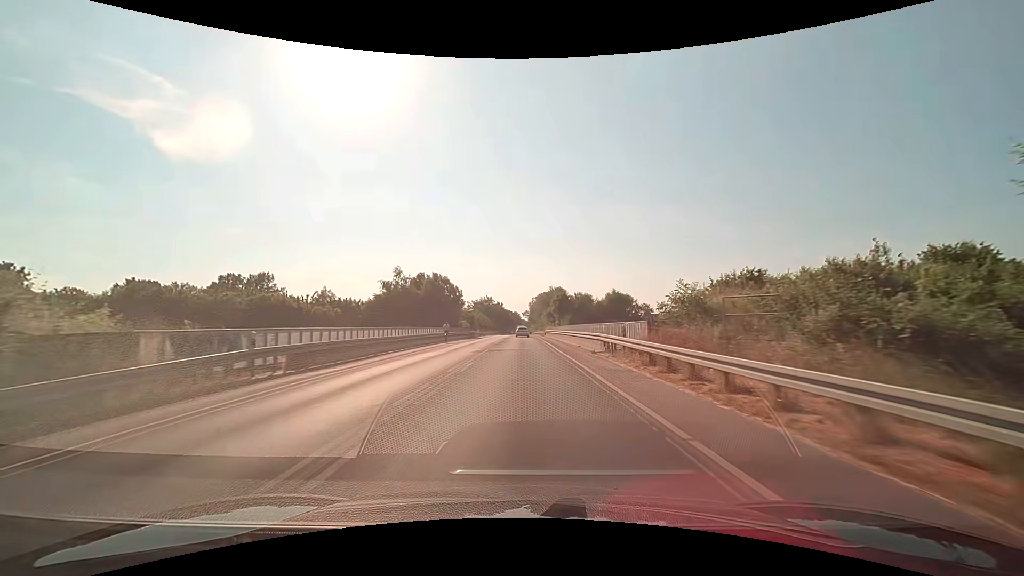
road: secondary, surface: asphalt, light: Day
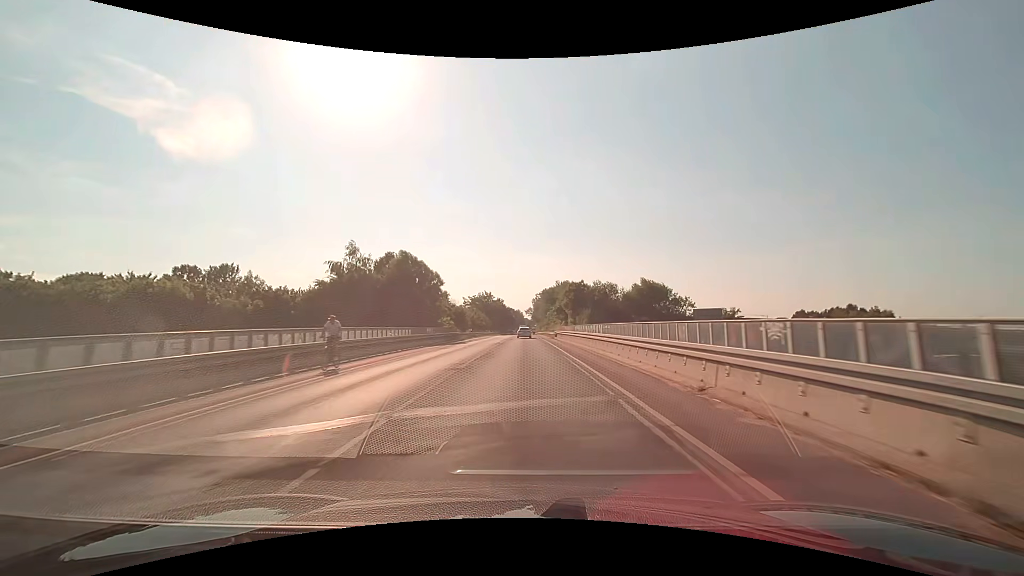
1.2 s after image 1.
(-0.1, +21.5) m; 0°
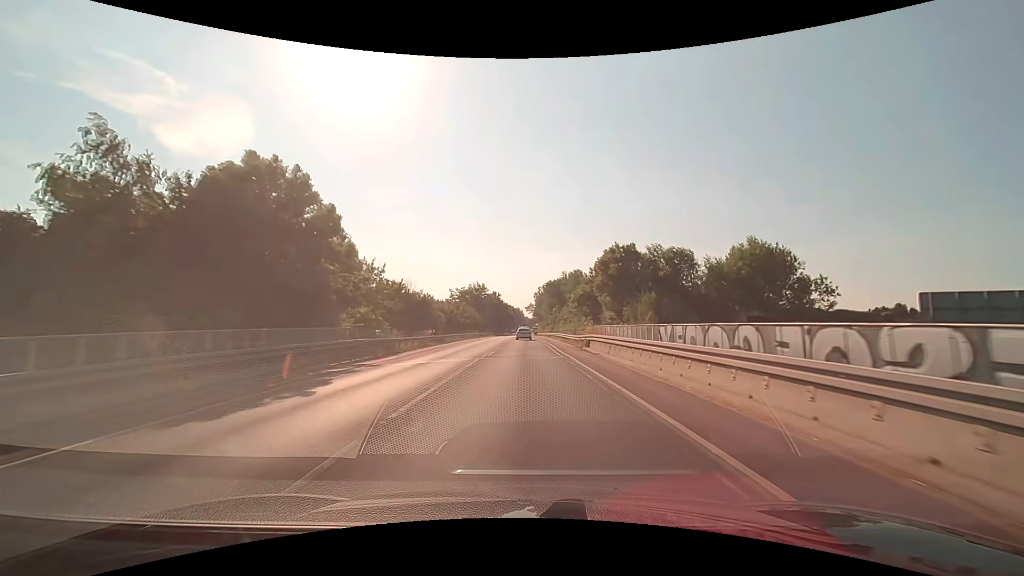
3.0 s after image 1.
(0.0, +32.3) m; 0°
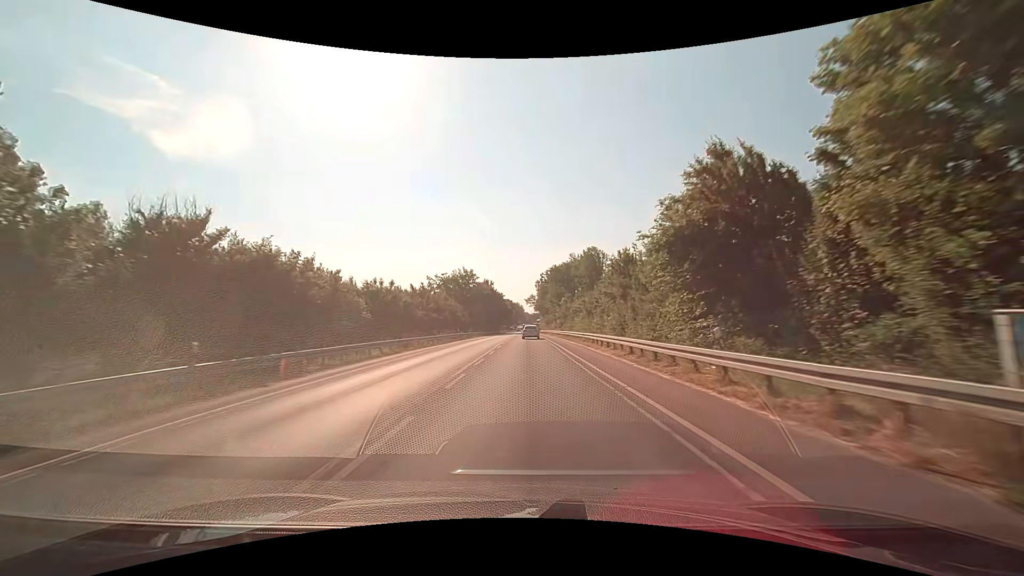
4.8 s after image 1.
(+0.1, +32.3) m; 0°
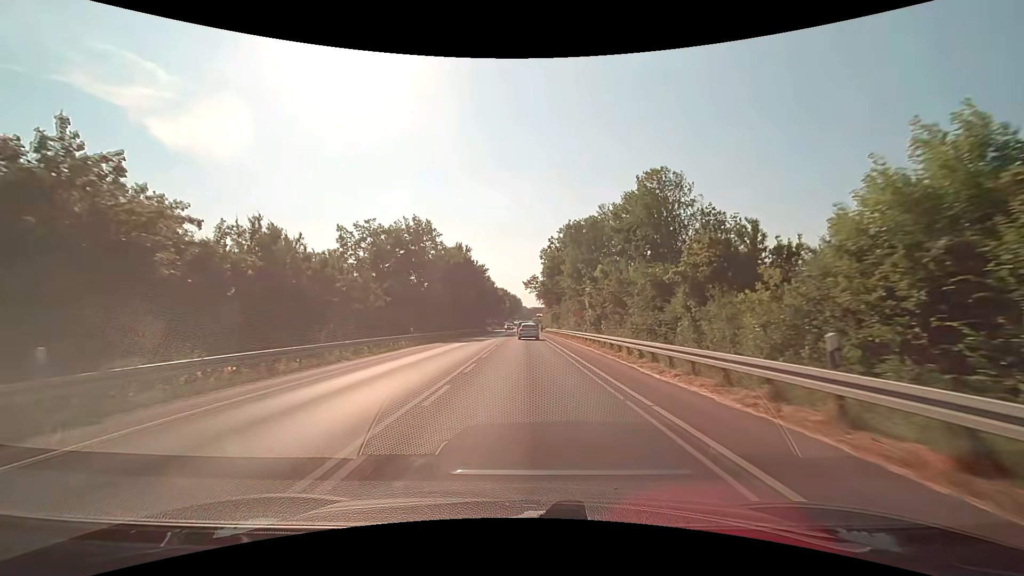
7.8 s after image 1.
(0.0, +51.9) m; 0°
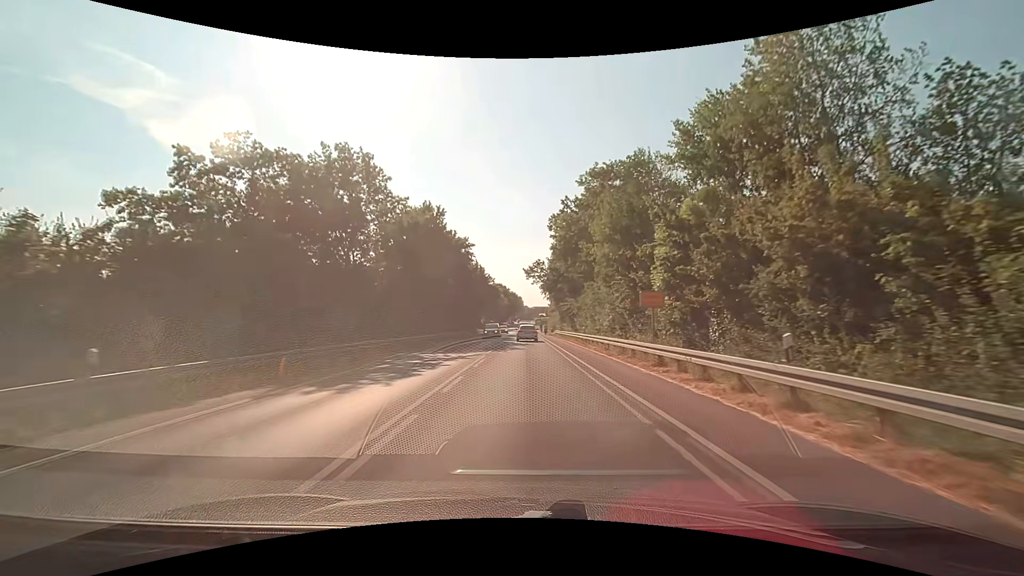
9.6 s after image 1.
(-0.1, +26.7) m; 0°
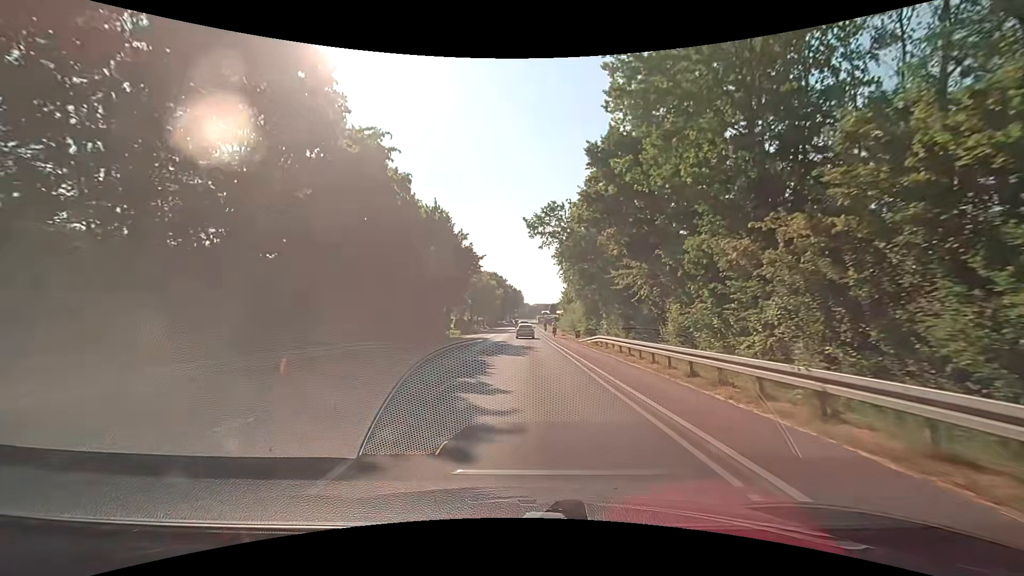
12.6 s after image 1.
(-0.1, +38.5) m; 0°
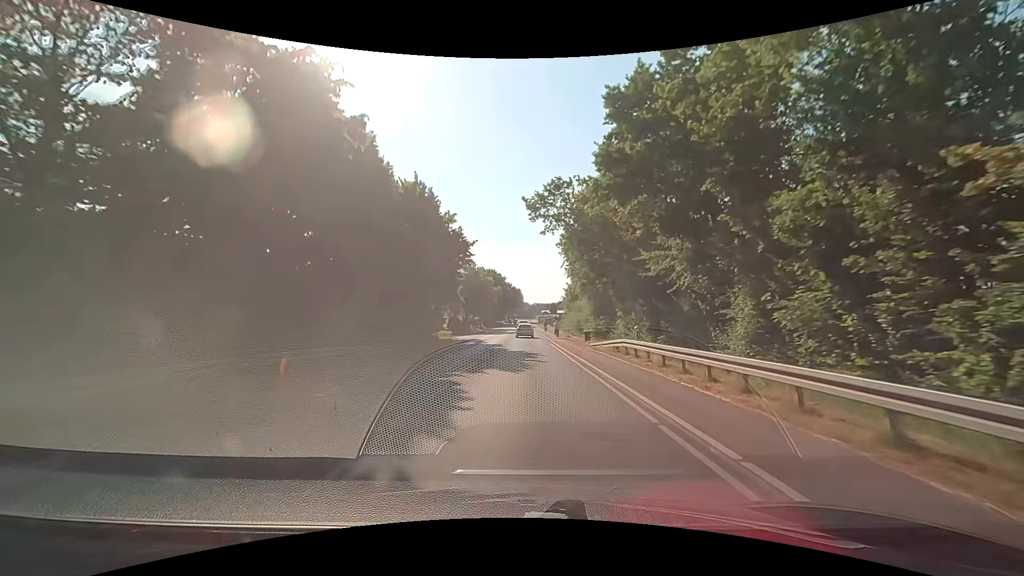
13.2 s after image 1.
(0.0, +7.5) m; 0°
(0, +10) (0, +20) (0, +30) (0, +40) (0, +50) (0, +60) (0, +70) (0, +80) (0, +90) (0, +100) m
